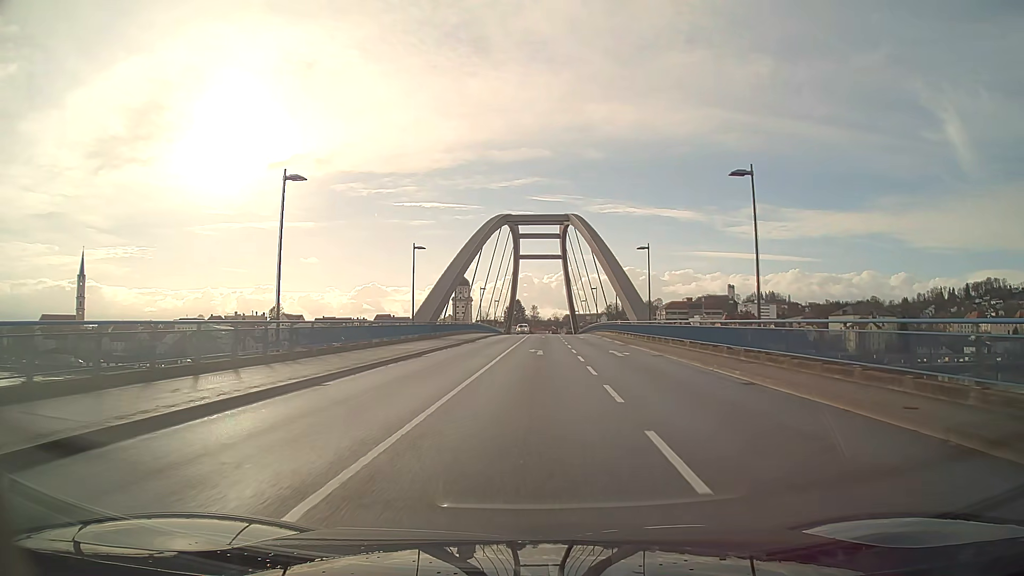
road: secondary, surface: asphalt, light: Day
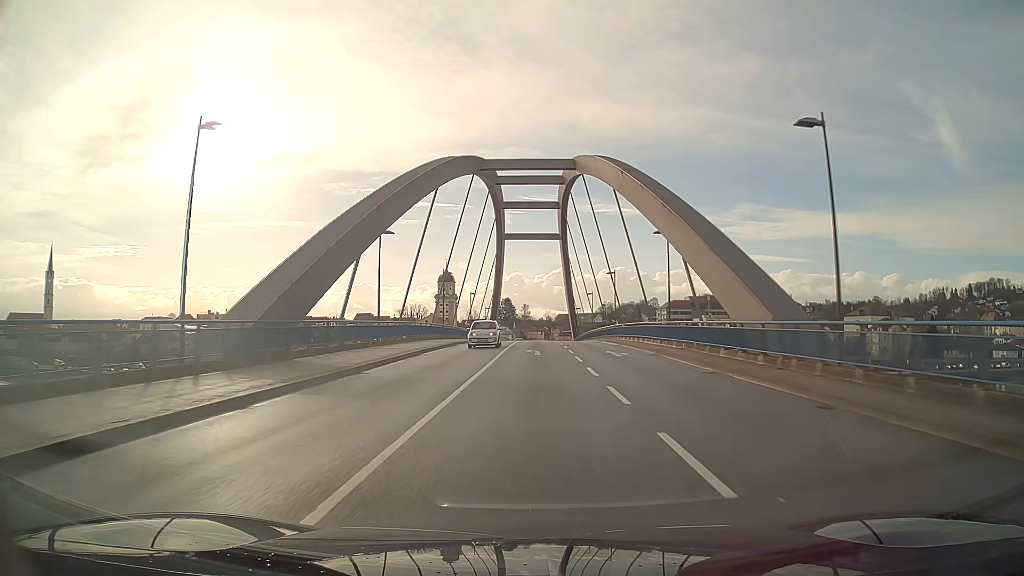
(+0.2, +30.3) m; +1°
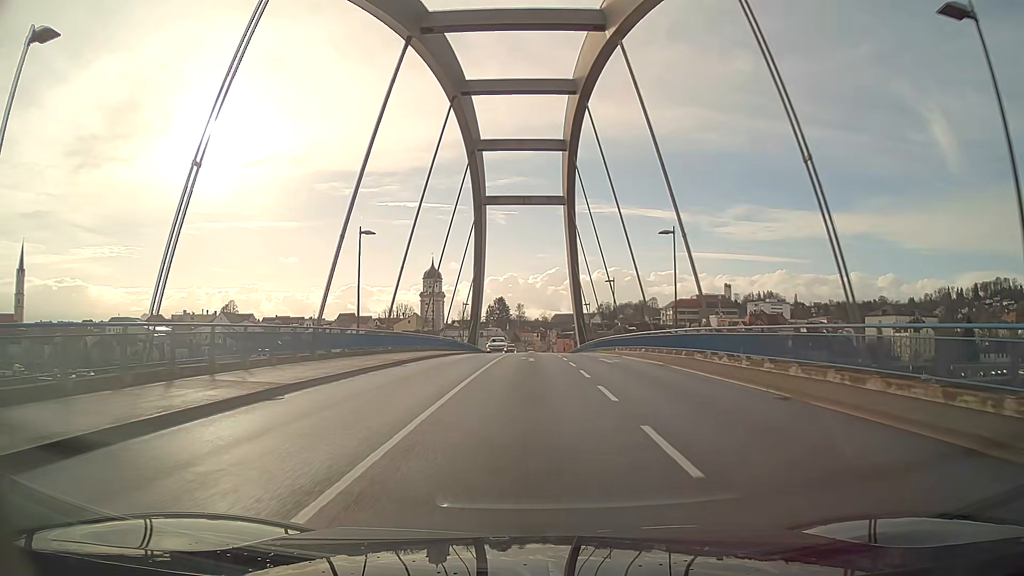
(+0.1, +29.2) m; 0°
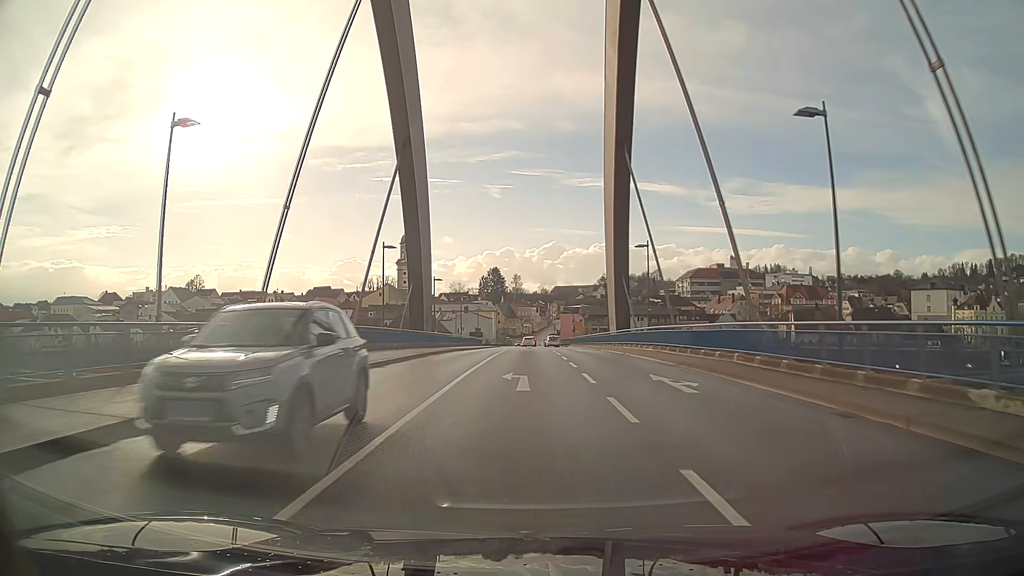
(0.0, +44.8) m; 0°
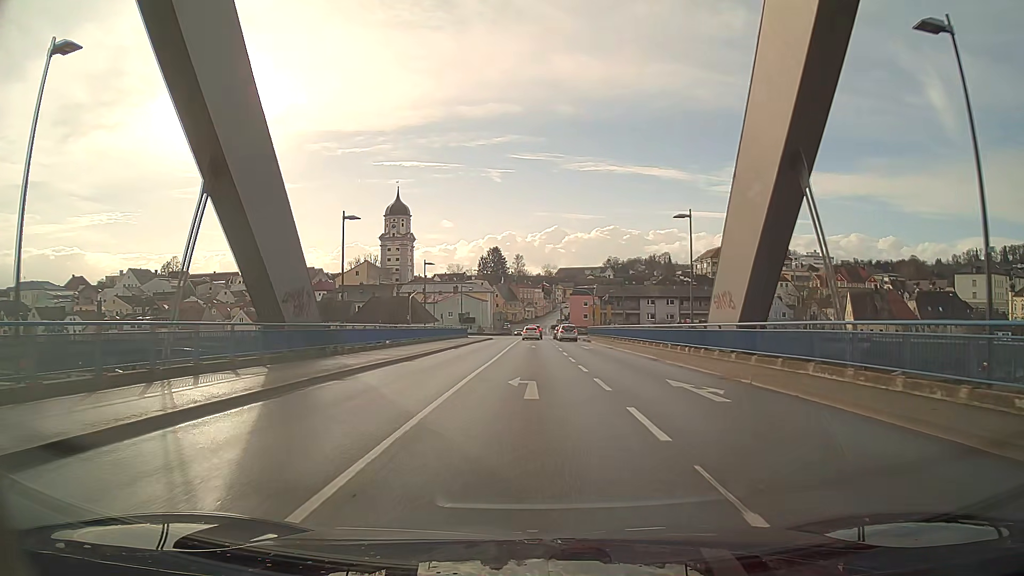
(-0.1, +31.4) m; 0°
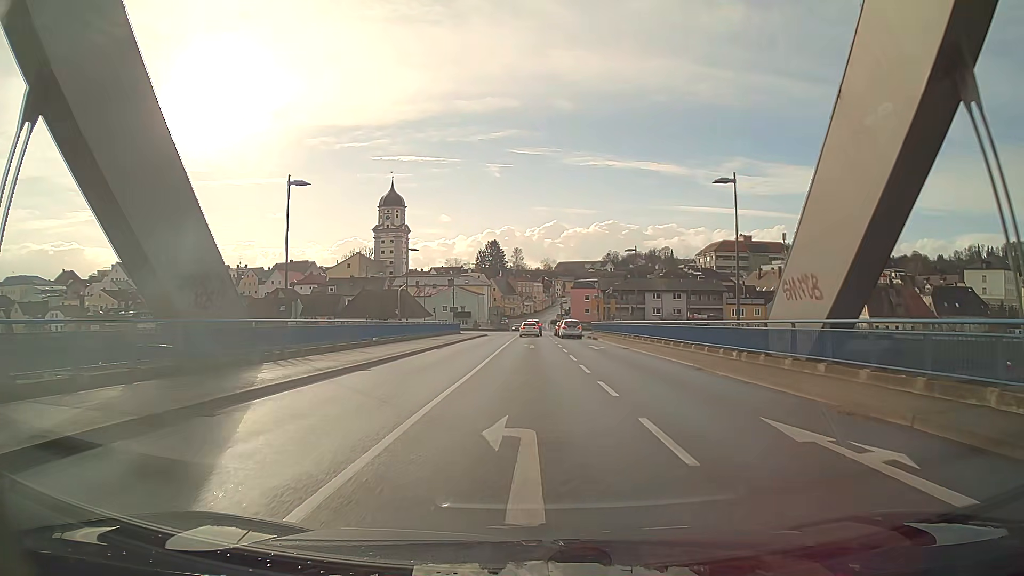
(0.0, +7.2) m; 0°
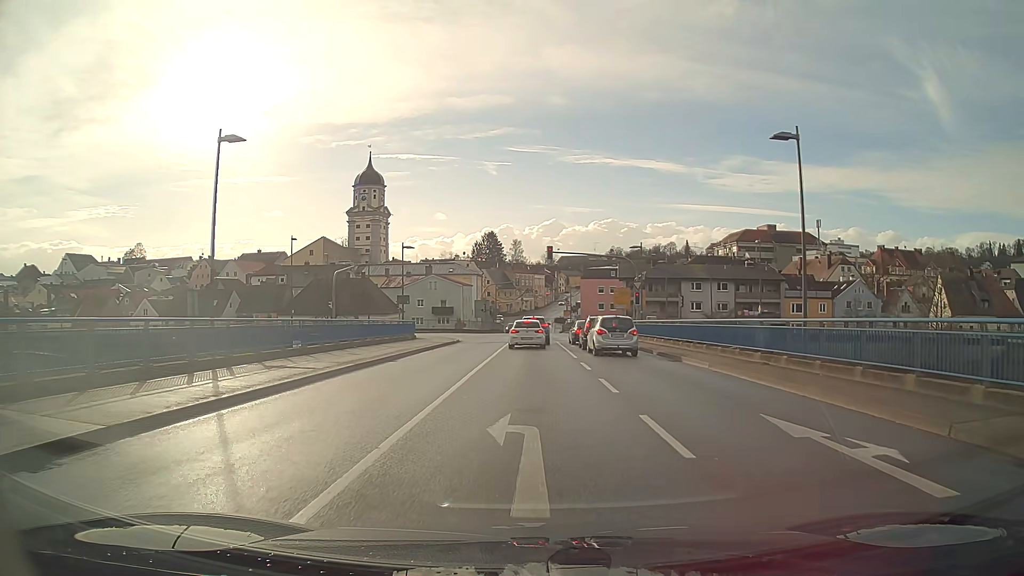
(-0.1, +29.4) m; 0°
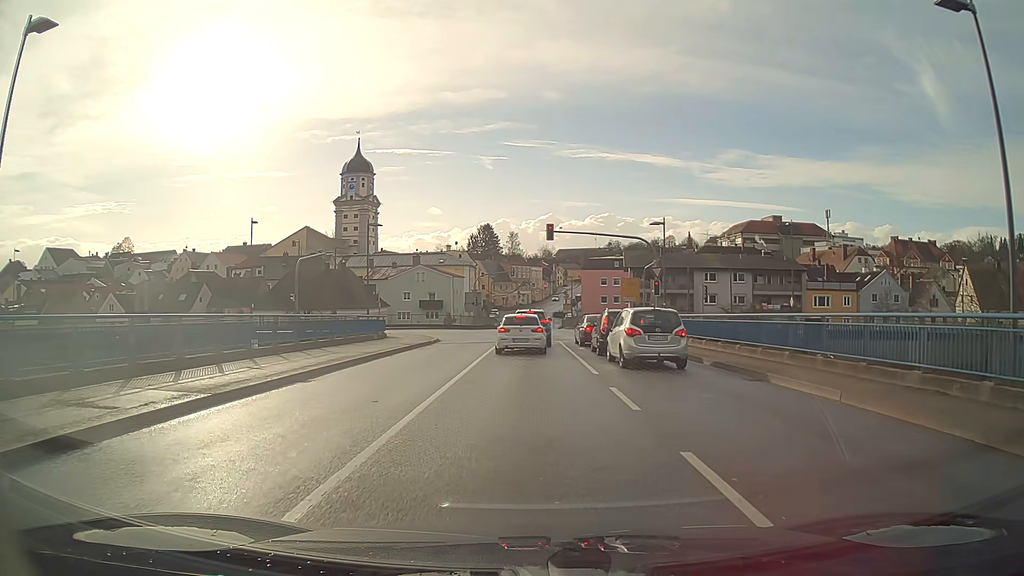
(0.0, +8.9) m; 0°
(0, +10) (0, +20) (0, +30) (0, +40) (-2, +50) (-7, +58) (-16, +63) (-26, +64) (-36, +64) (-46, +64) m
